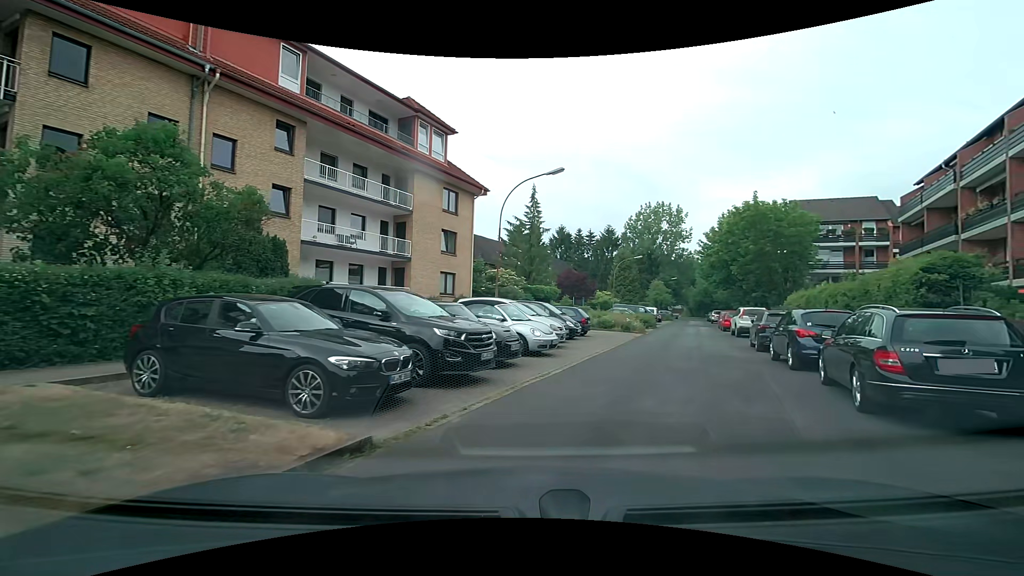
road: residential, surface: asphalt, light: Day
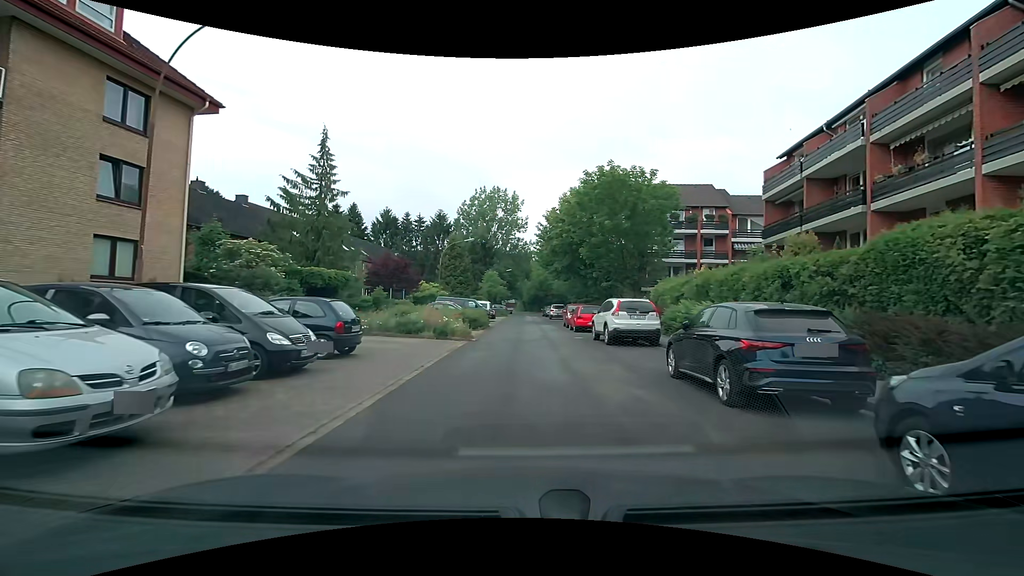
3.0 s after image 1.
(+2.1, +12.4) m; +17°
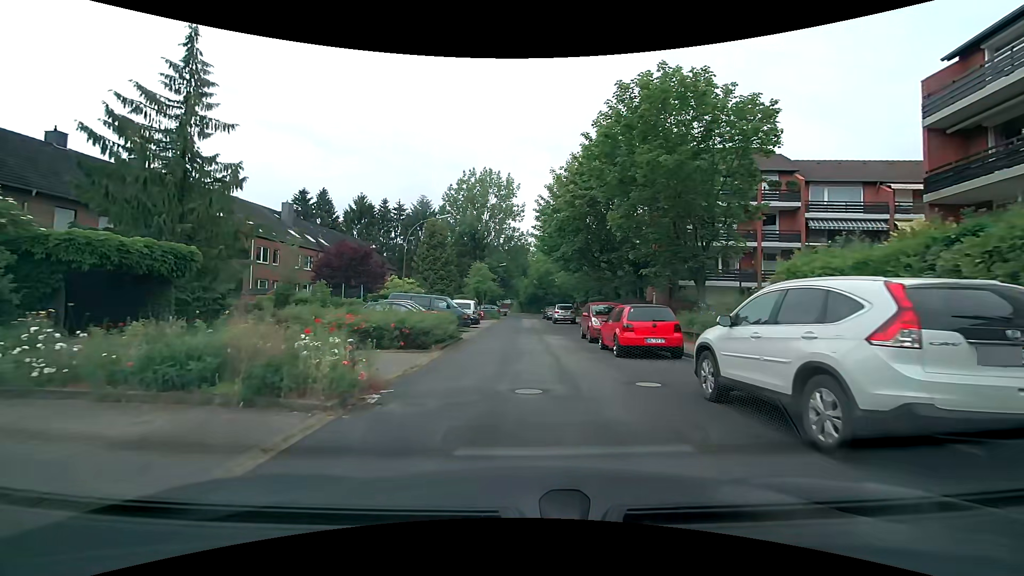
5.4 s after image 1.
(-0.1, +13.2) m; -1°
